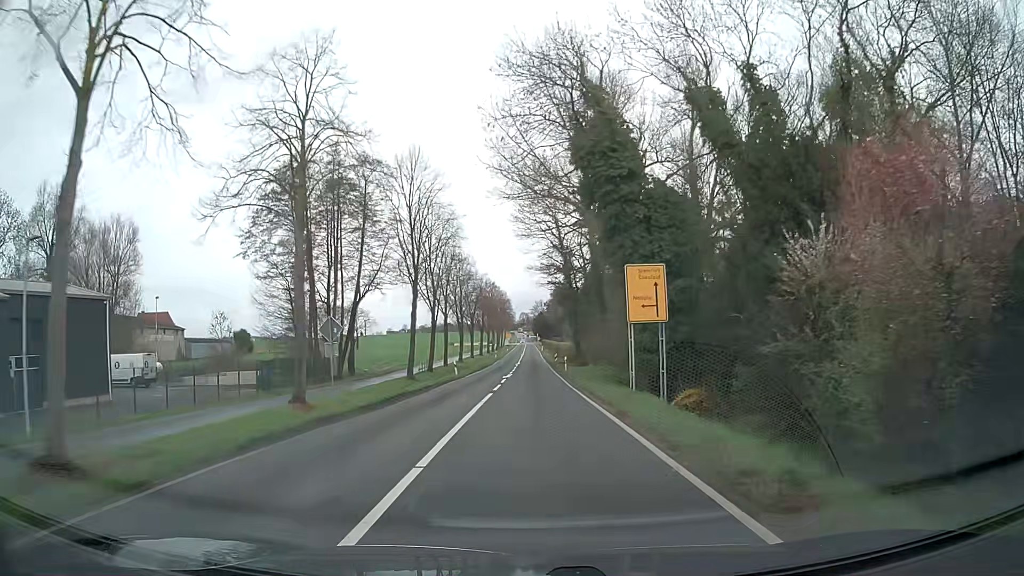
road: secondary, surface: asphalt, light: Day
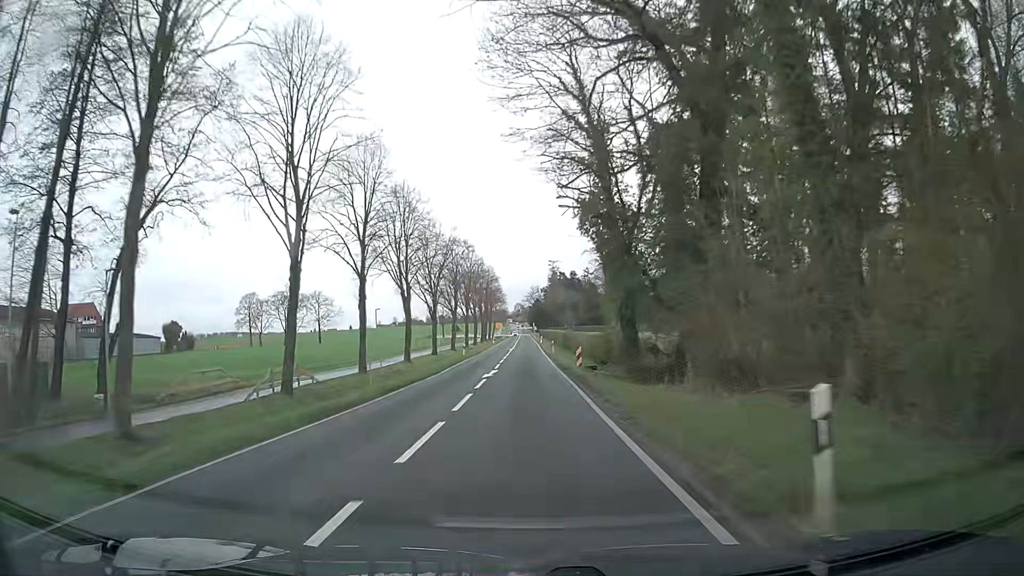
(+0.1, +40.6) m; 0°
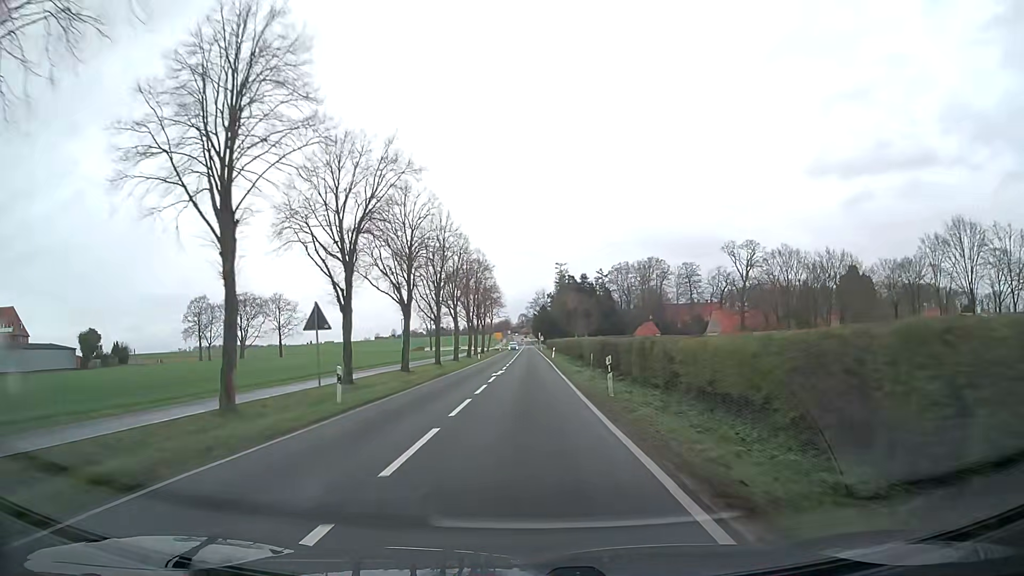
(0.0, +37.2) m; 0°
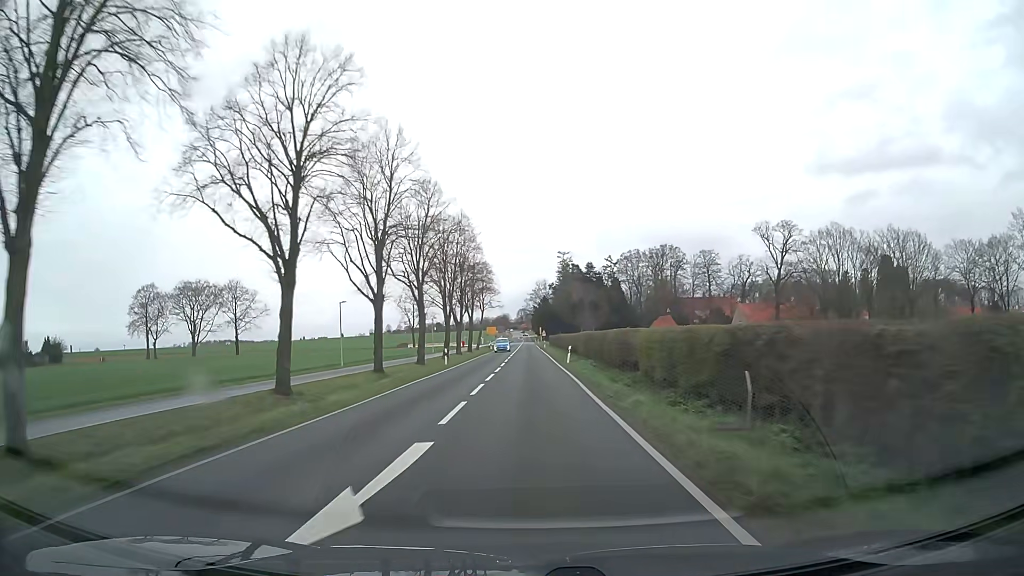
(-0.1, +26.6) m; 0°
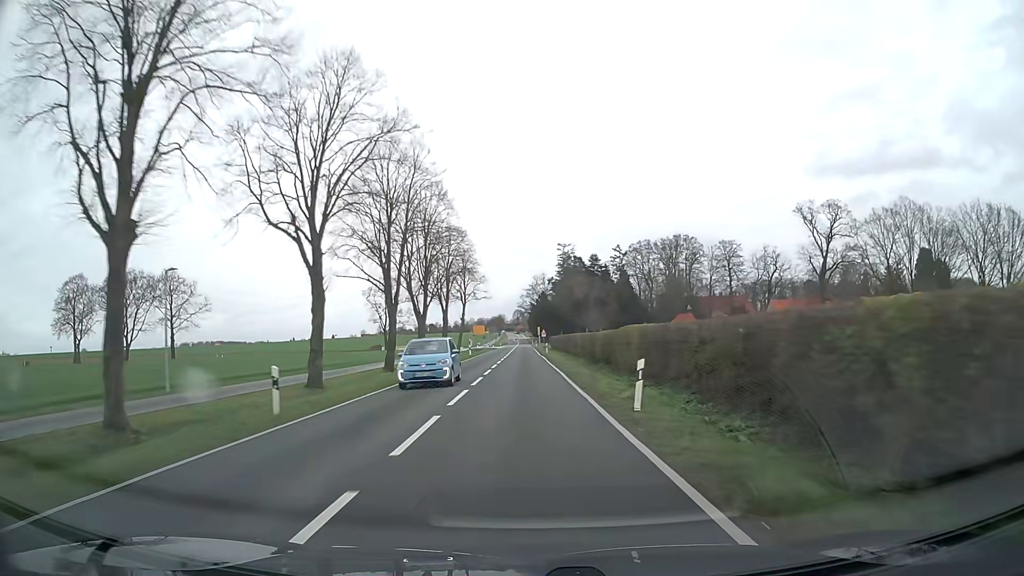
(+0.1, +27.1) m; 0°
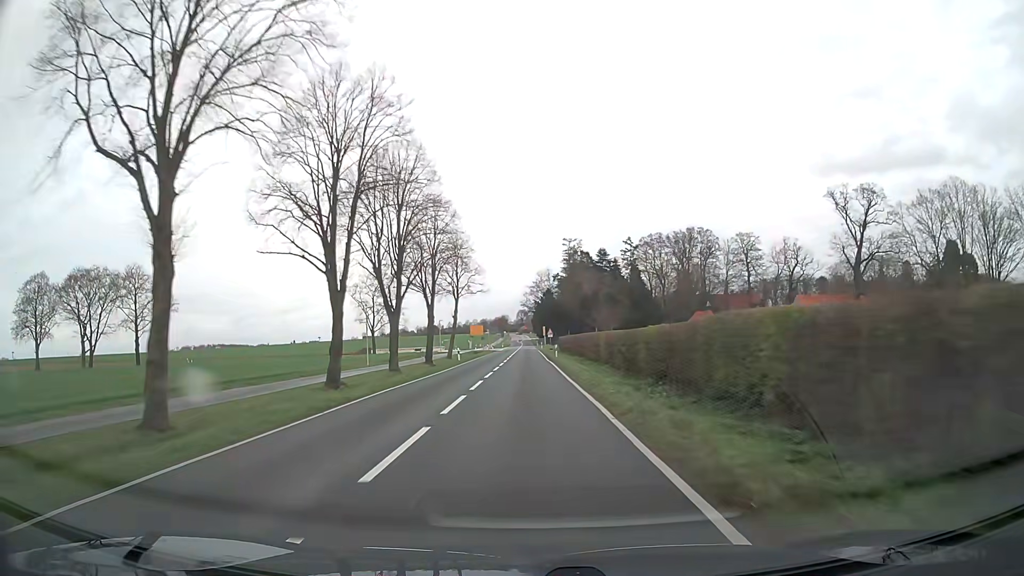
(0.0, +13.5) m; 0°
